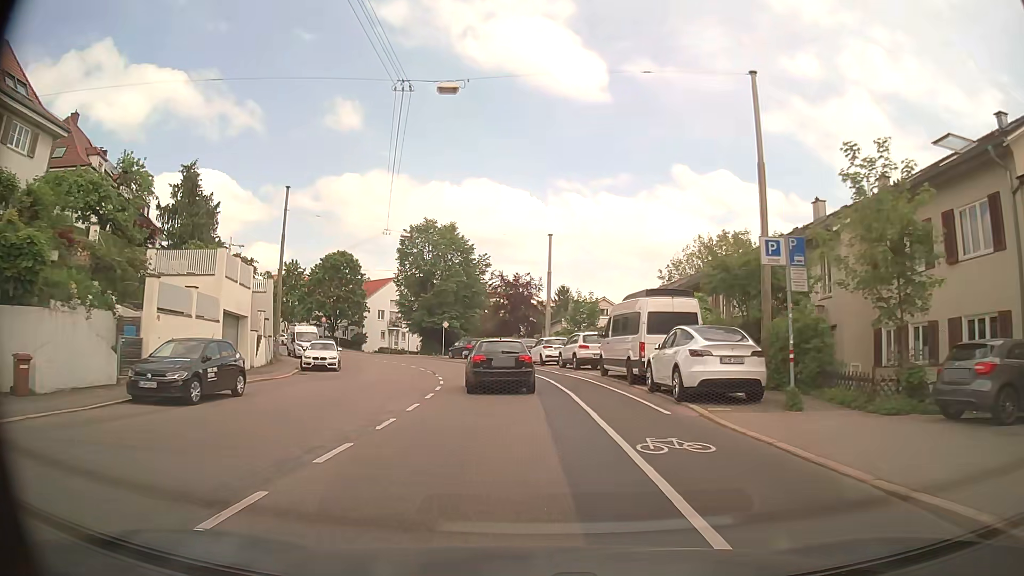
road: secondary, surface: asphalt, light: Day
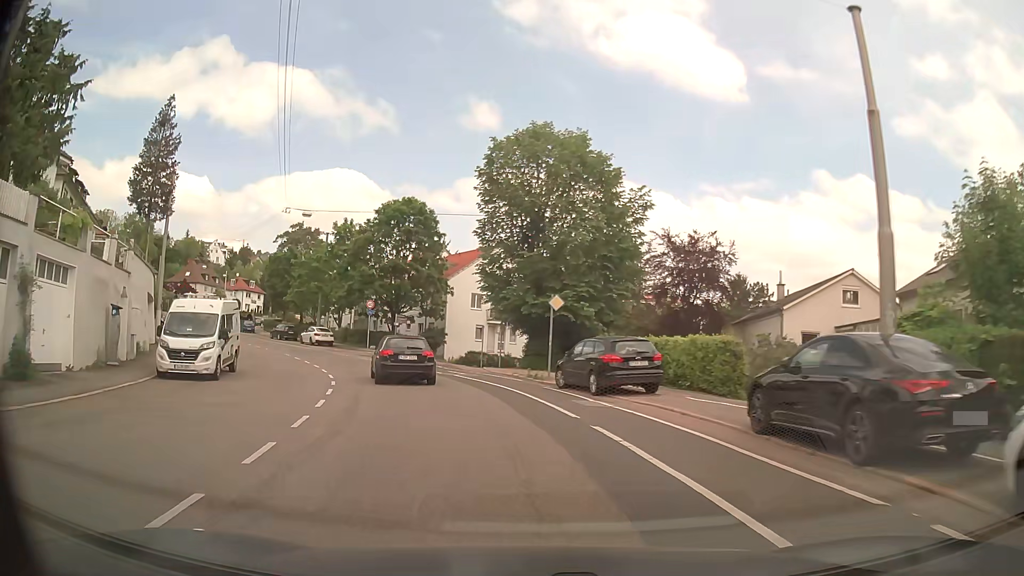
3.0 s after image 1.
(-2.3, +33.3) m; -12°
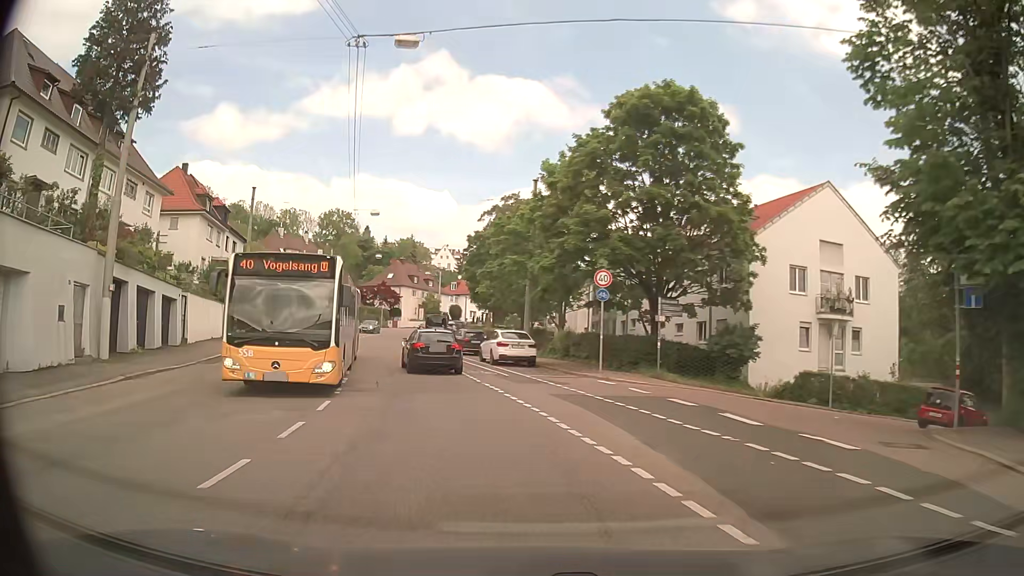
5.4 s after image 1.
(-4.8, +25.7) m; -22°
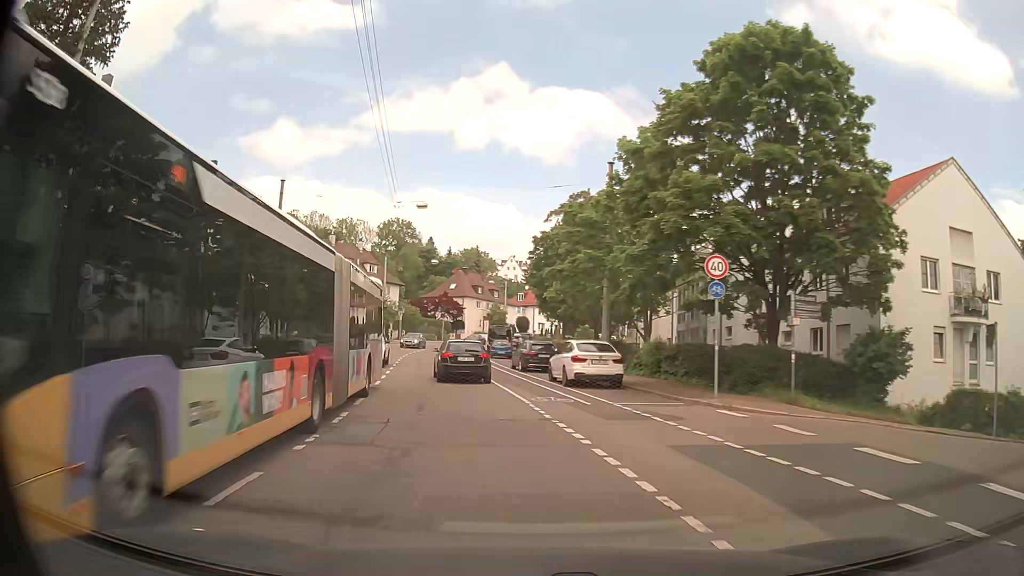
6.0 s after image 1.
(-0.4, +6.6) m; -6°
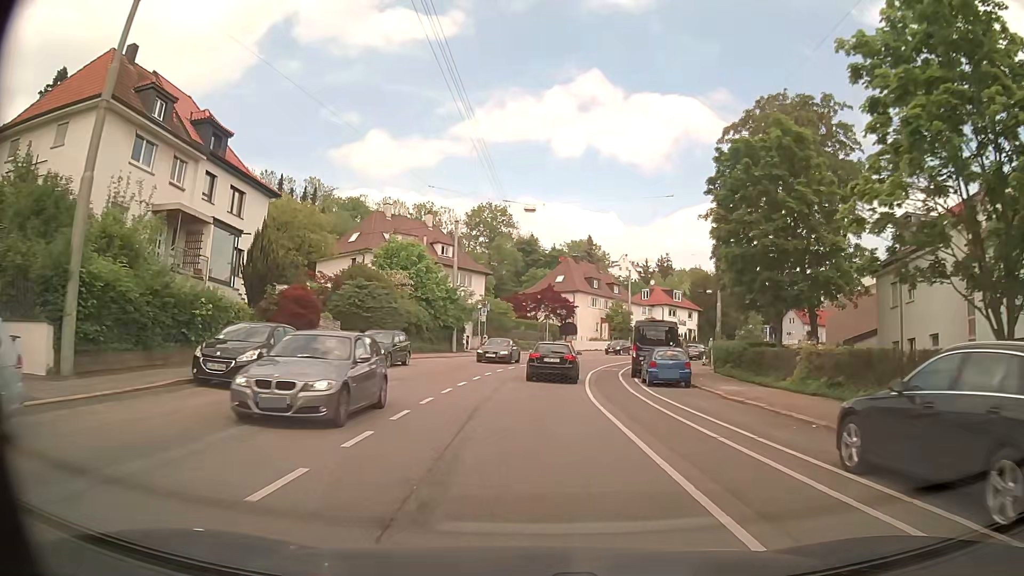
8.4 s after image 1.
(-3.4, +26.9) m; -9°
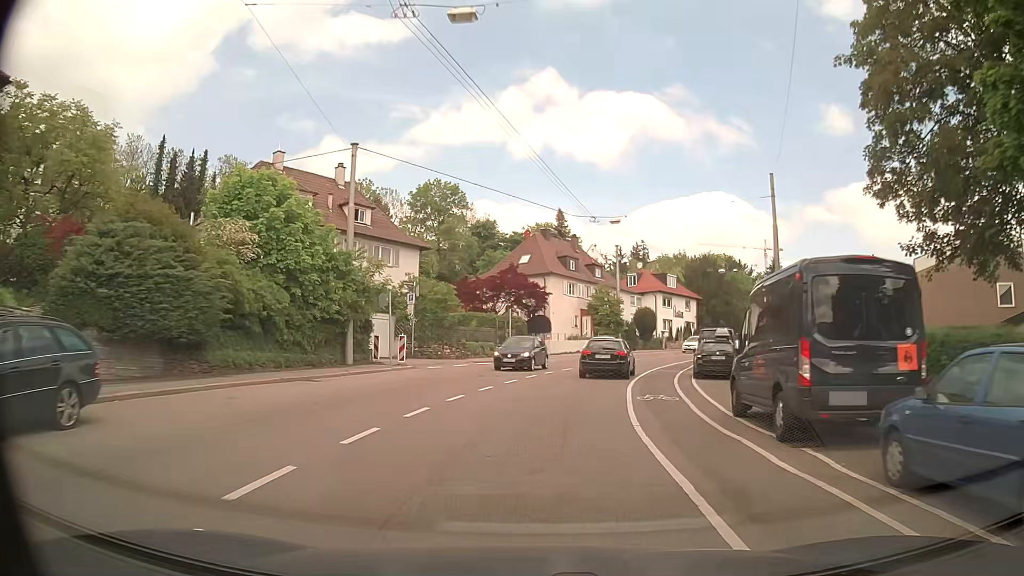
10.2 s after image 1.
(+0.4, +20.6) m; +3°
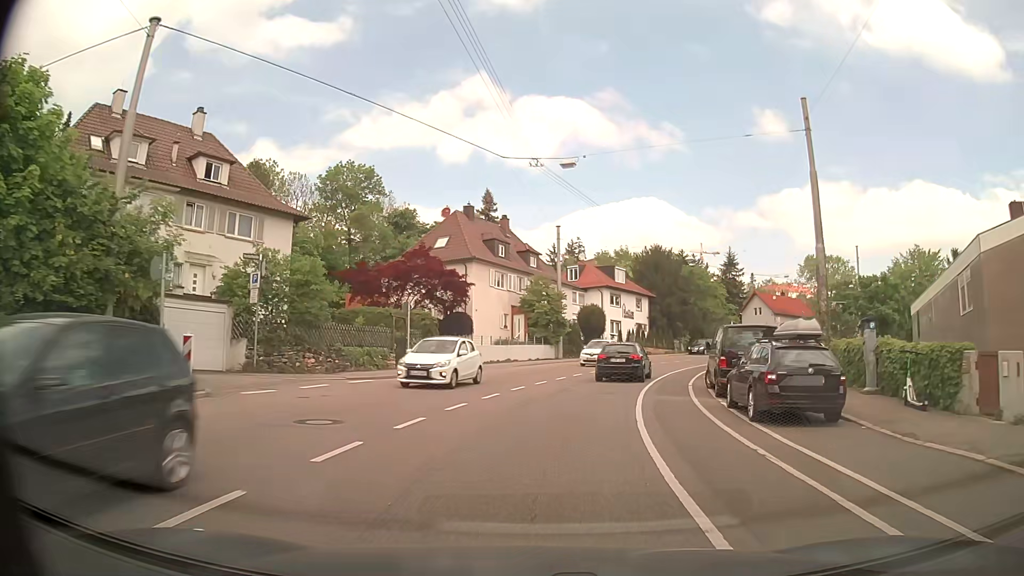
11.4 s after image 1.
(+0.6, +13.2) m; +5°
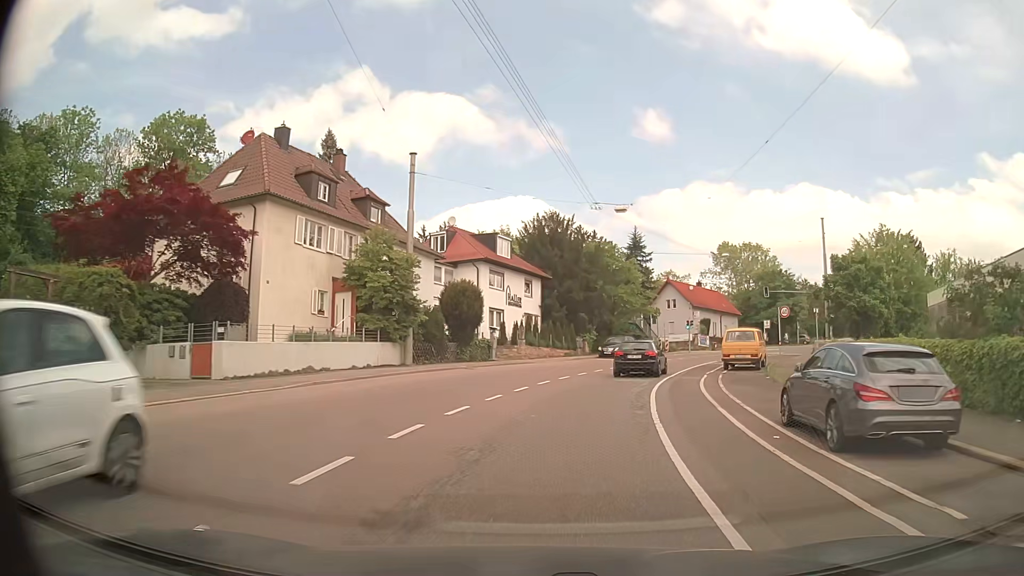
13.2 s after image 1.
(+1.8, +19.2) m; +11°
(+1, +10) (+2, +20) (+5, +29) (+9, +39) (+13, +48) (+18, +56) (+25, +64) (+32, +71) (+39, +78) (+46, +85) m
